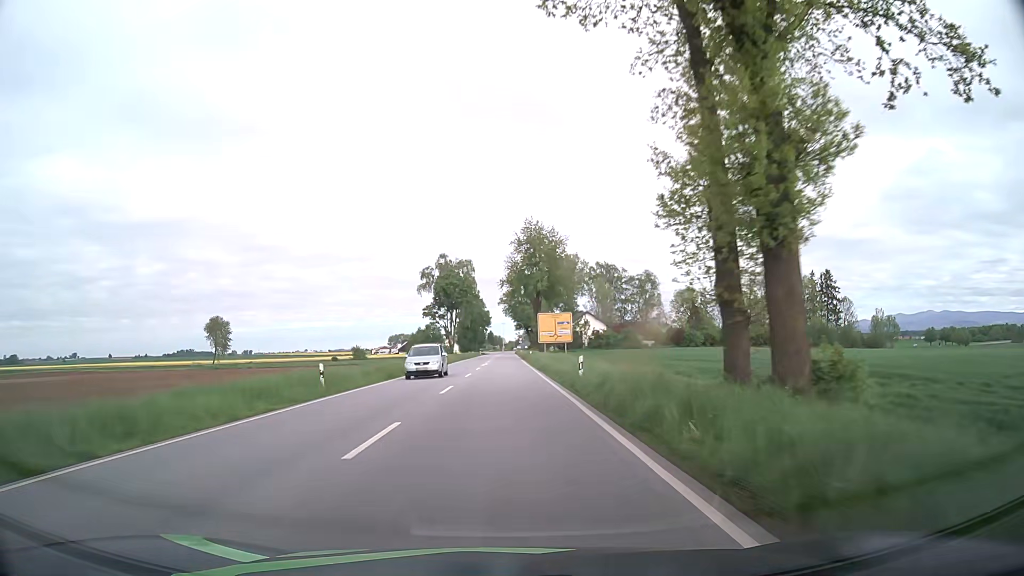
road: primary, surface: asphalt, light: Day
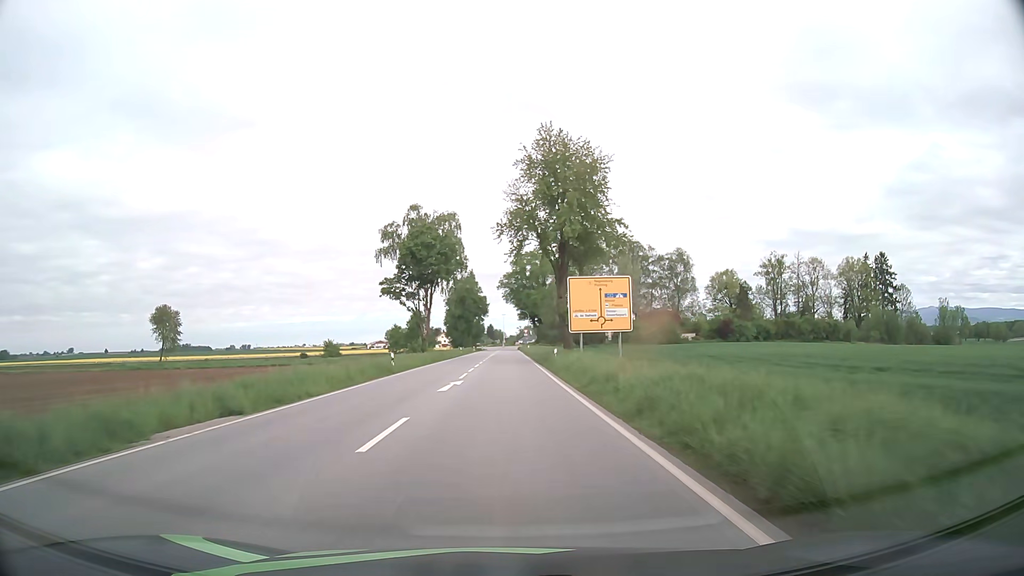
(-0.1, +34.4) m; 0°
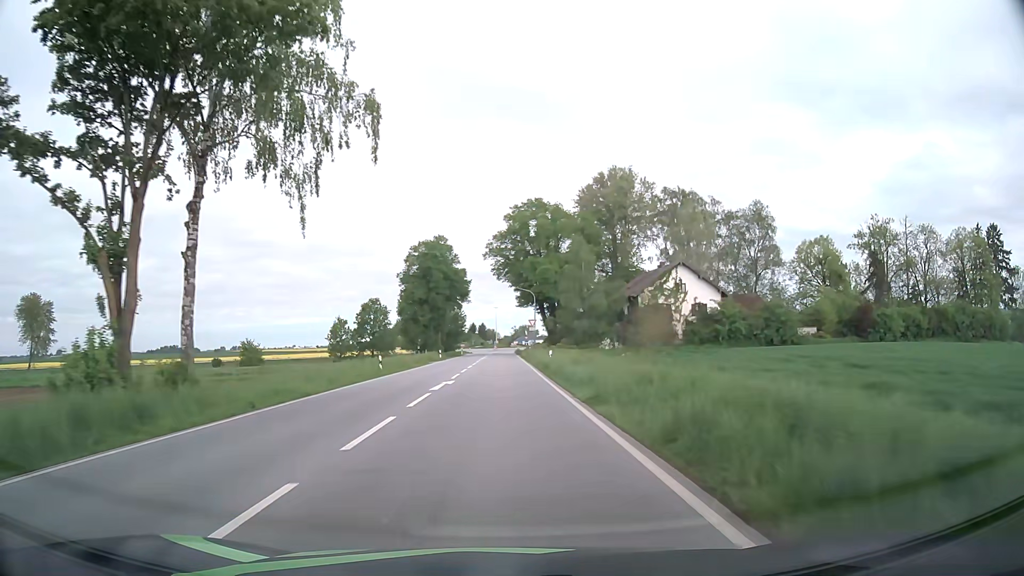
(+0.2, +53.3) m; 0°
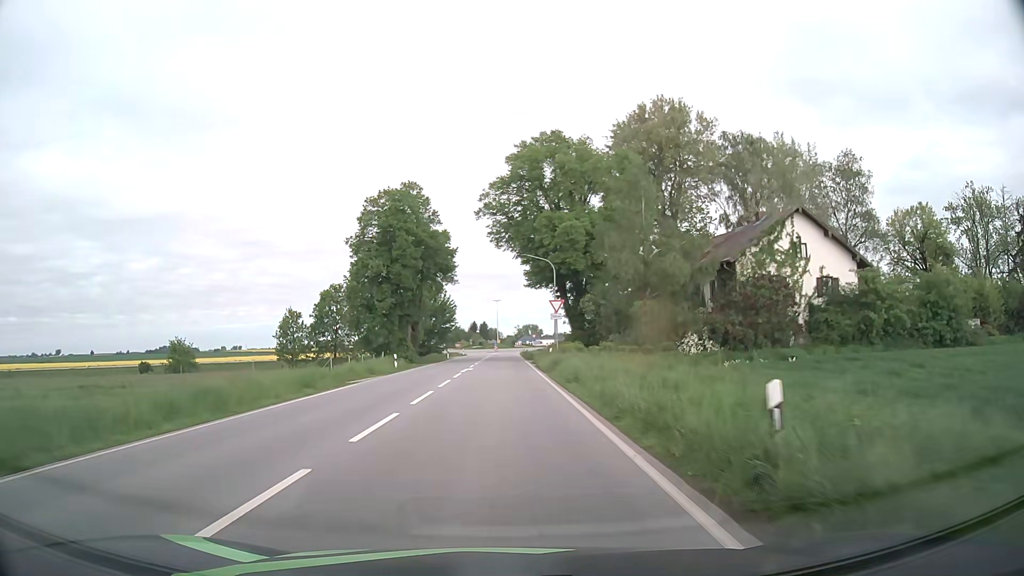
(0.0, +29.3) m; 0°
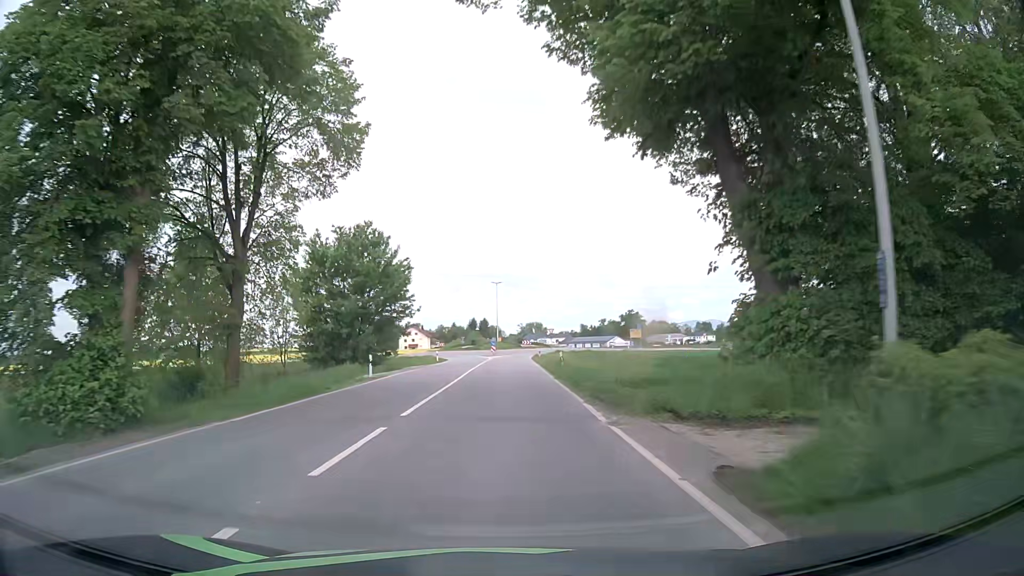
(0.0, +44.3) m; 0°
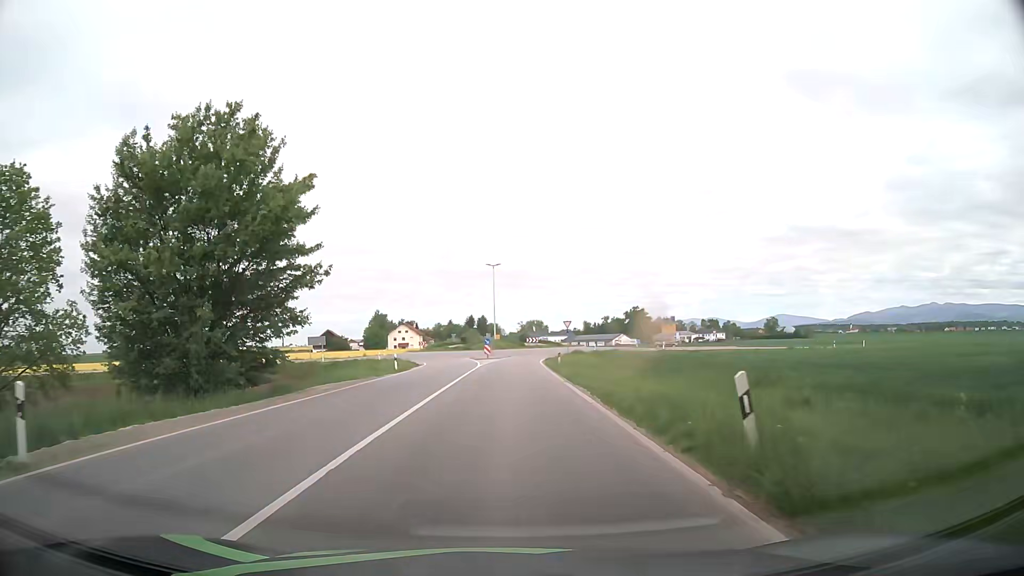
(0.0, +24.0) m; 0°
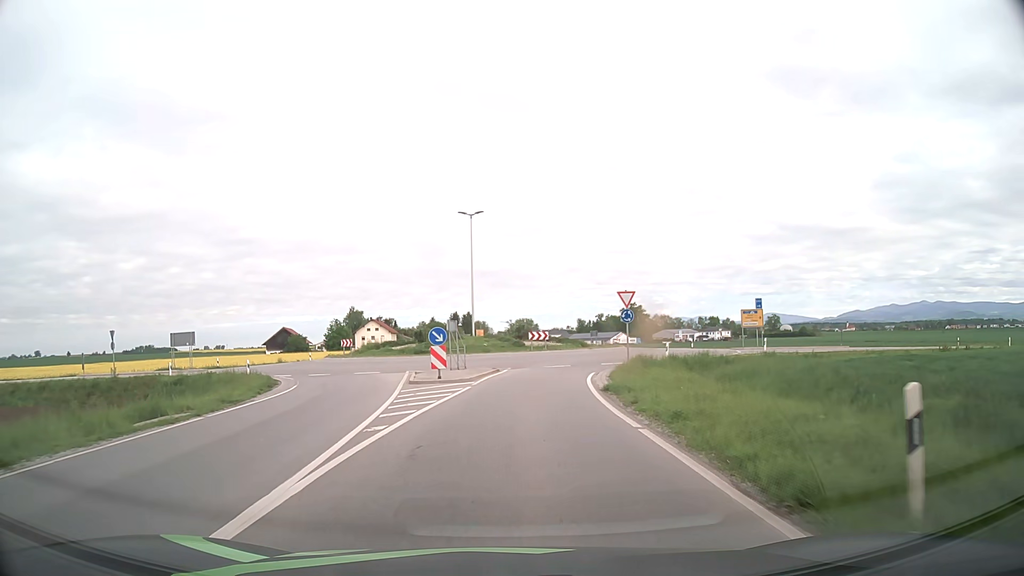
(0.0, +36.0) m; +1°
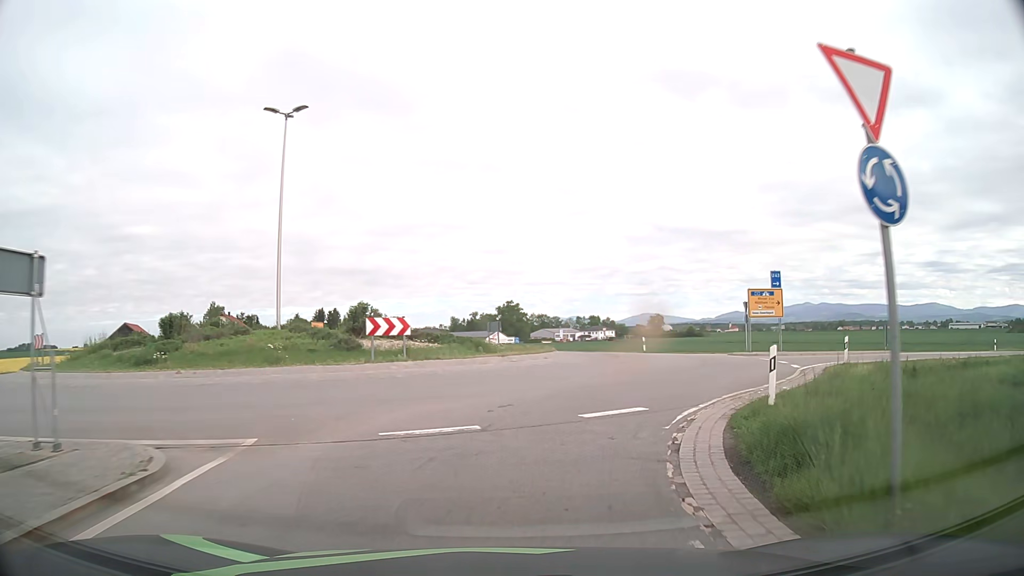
(+1.5, +25.1) m; +10°
(+1, +10) (+4, +19) (+6, +29) (+4, +39) (-2, +47) (-7, +55) (-12, +64) (-15, +74) (-17, +84) (-19, +93) m
